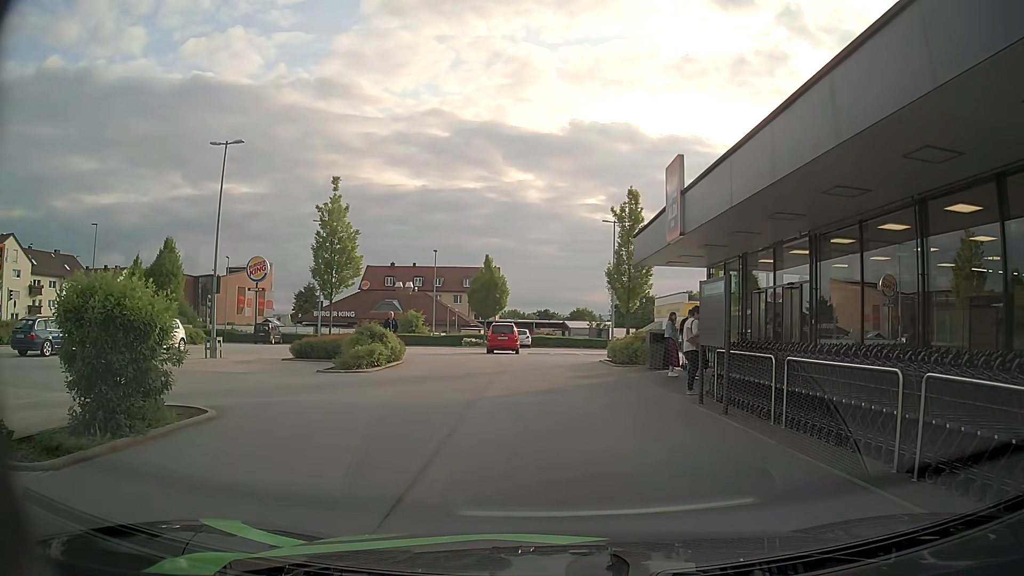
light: Day
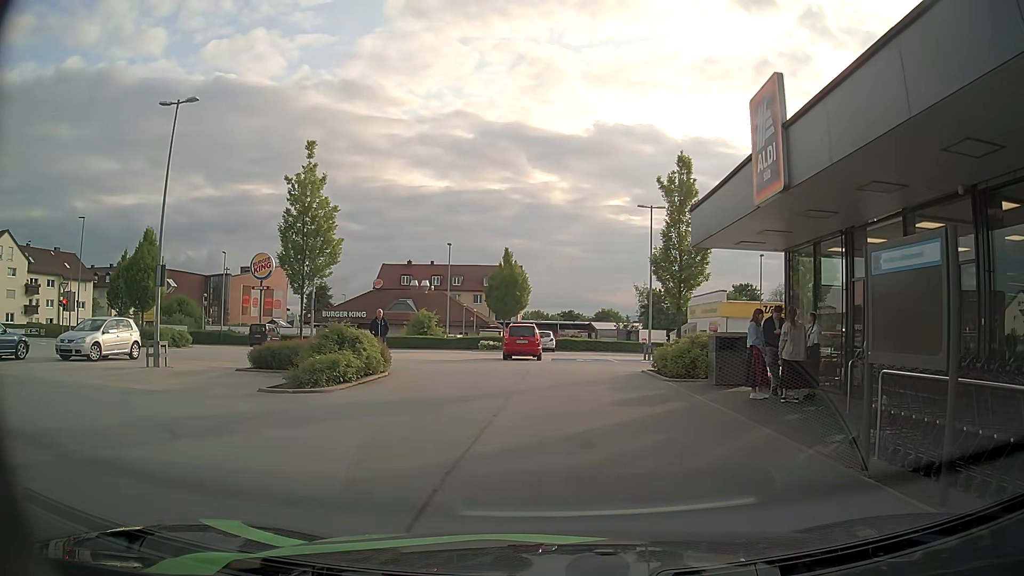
(-0.1, +5.5) m; -1°
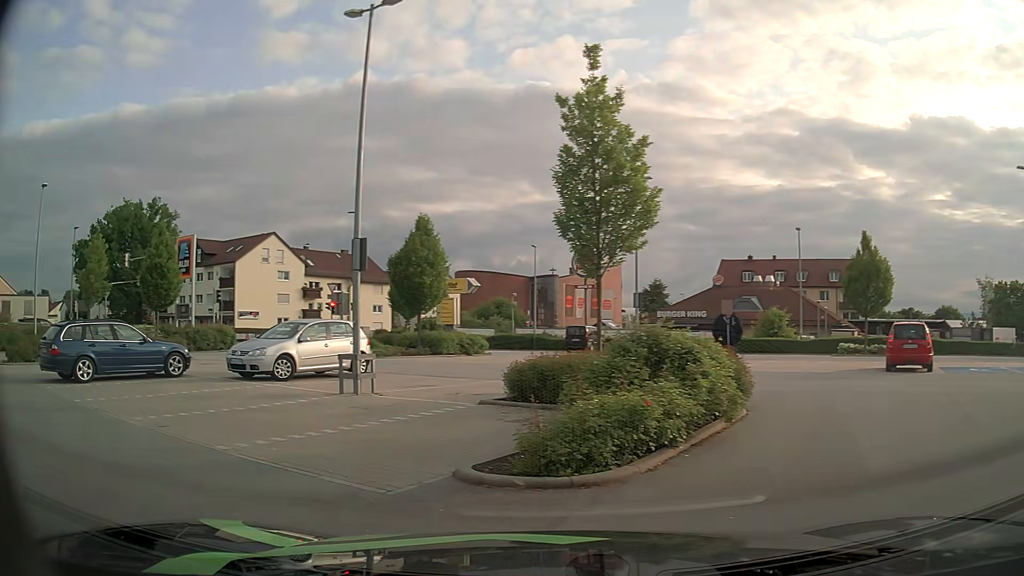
(-1.2, +7.8) m; -29°
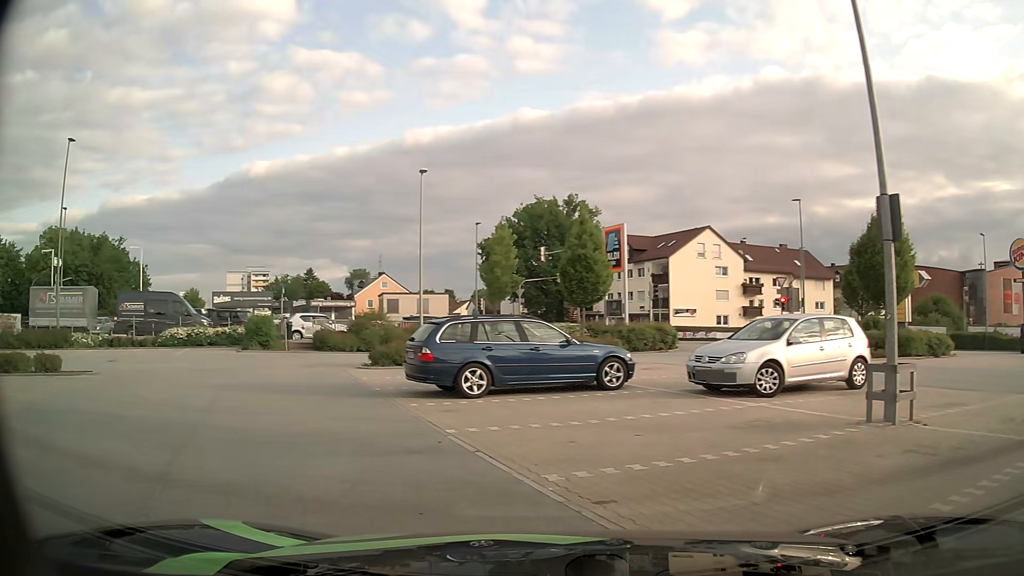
(-1.4, +4.0) m; -38°
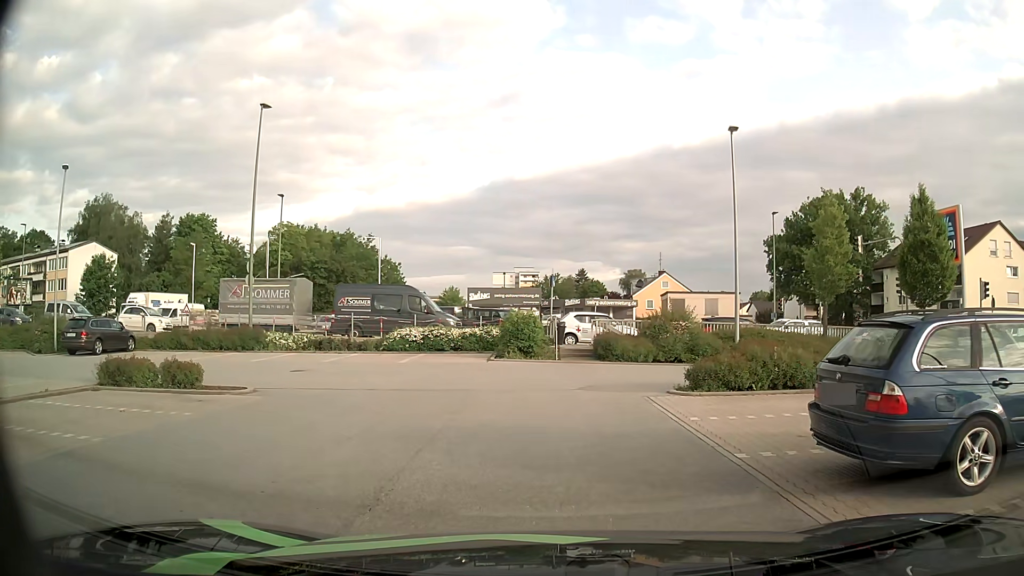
(-1.9, +6.6) m; -23°
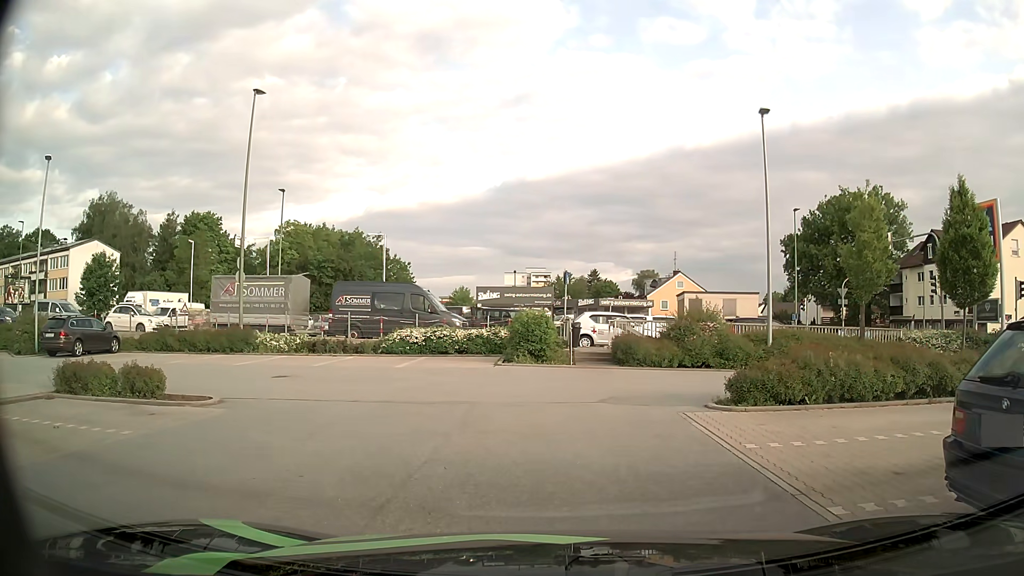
(0.0, +2.1) m; -4°
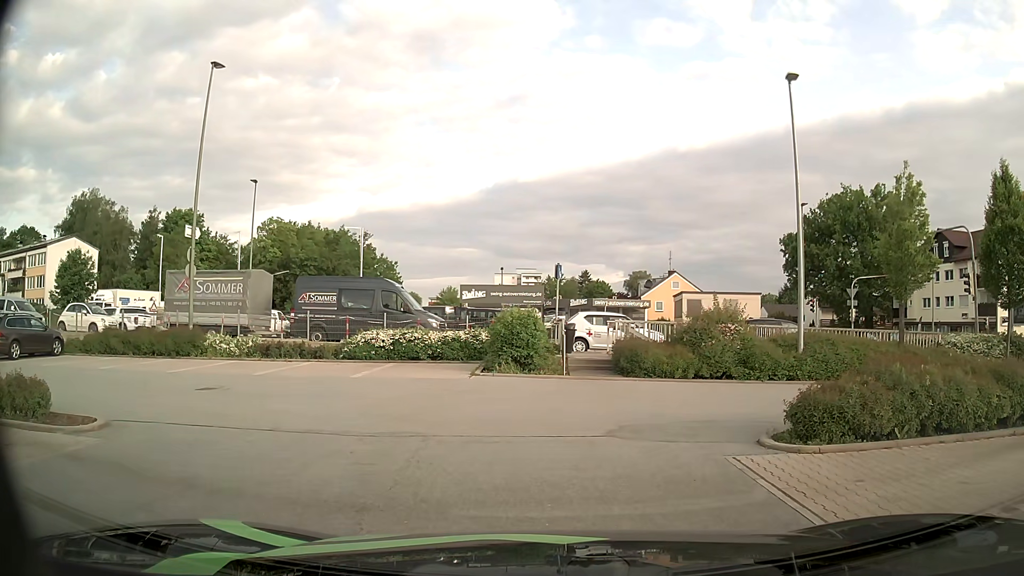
(+0.2, +3.3) m; +3°
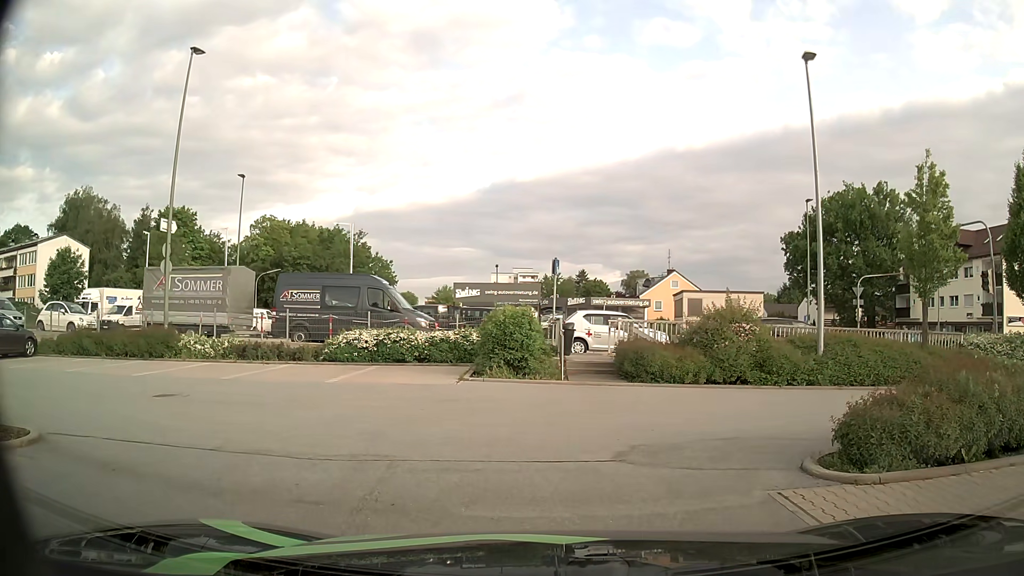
(0.0, +1.5) m; 0°
